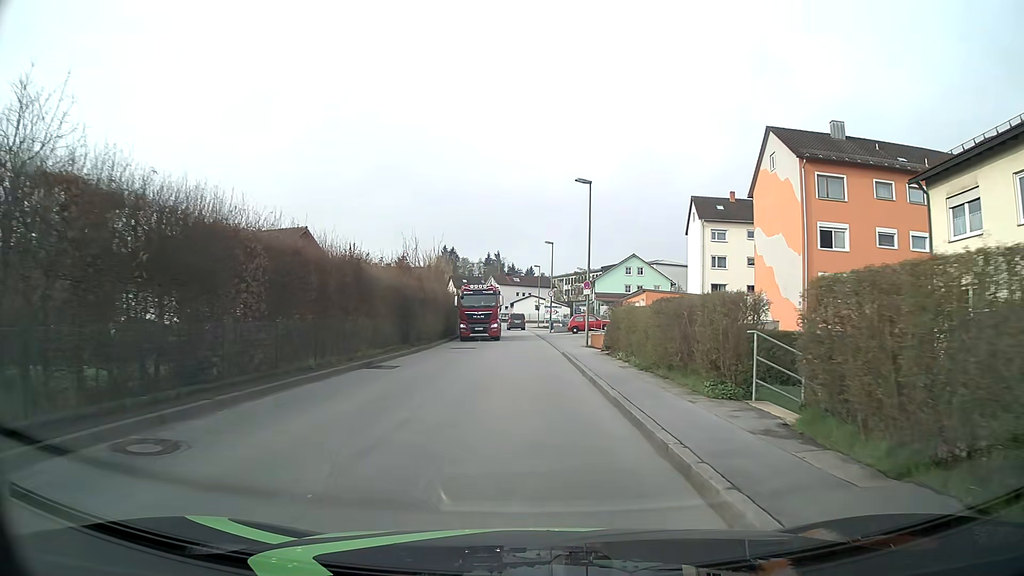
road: unclassified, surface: asphalt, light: Day
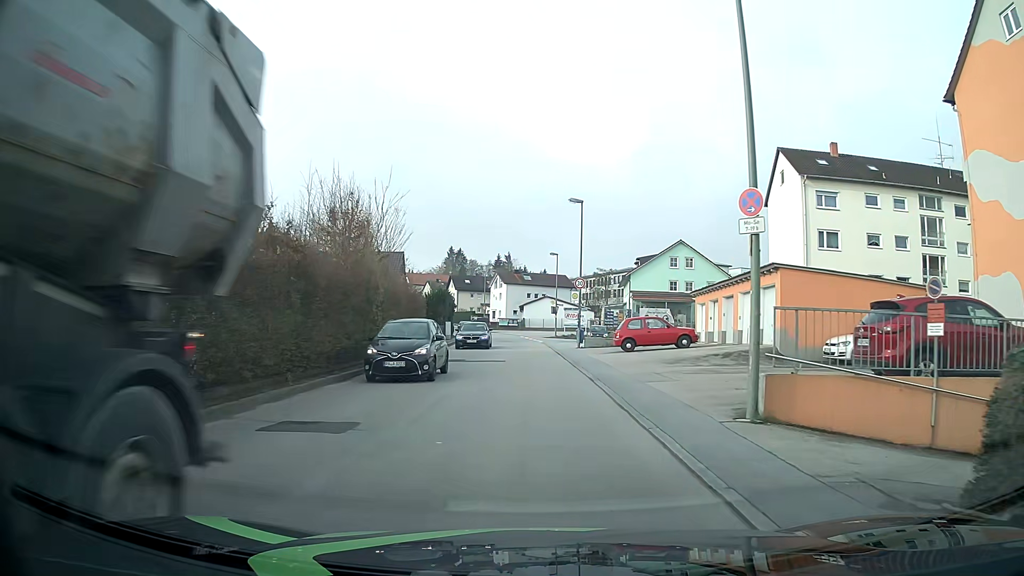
(-0.2, +23.9) m; -1°
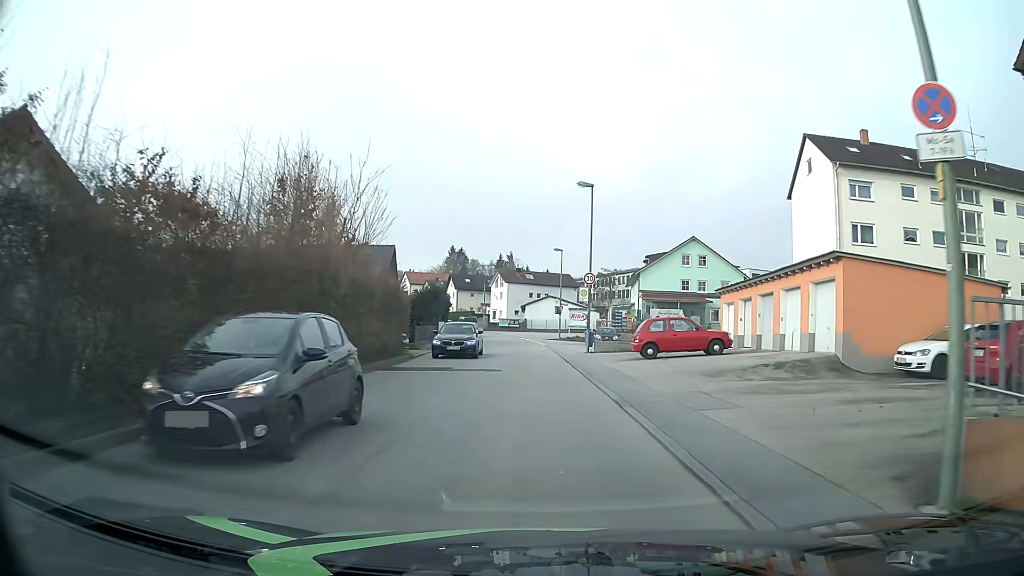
(0.0, +4.8) m; 0°
(0, +10) (0, +20) (0, +30) (0, +40) (-1, +50) (-2, +60) (-3, +70) (-6, +79) (-9, +89) (-12, +98) m
